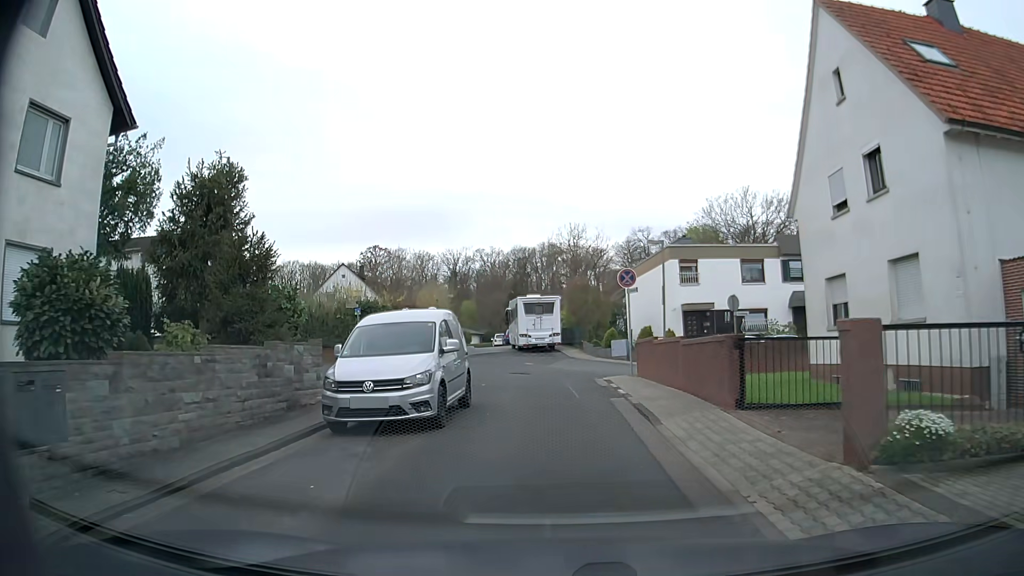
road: residential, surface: asphalt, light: Day
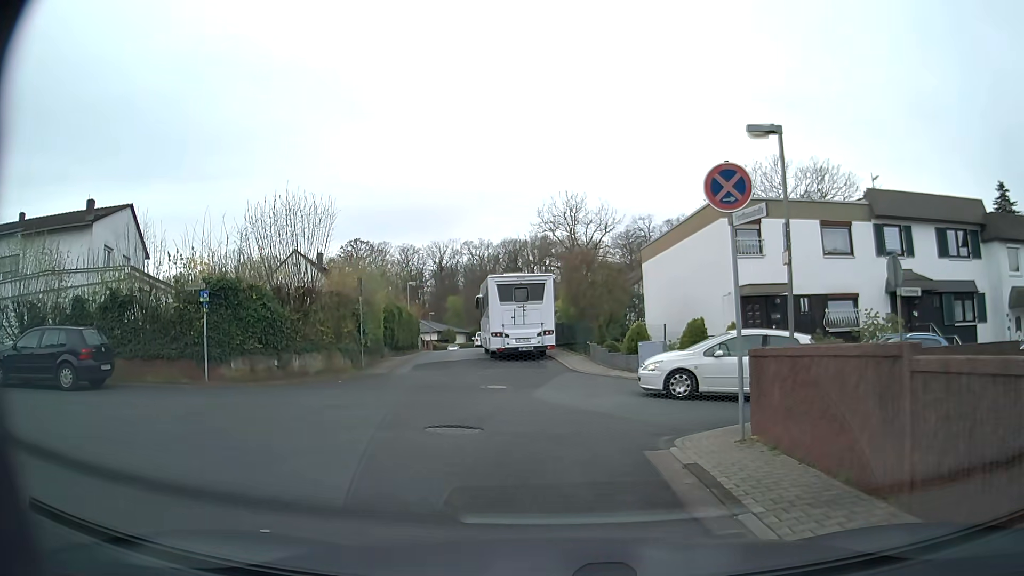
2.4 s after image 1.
(+0.1, +12.6) m; +1°
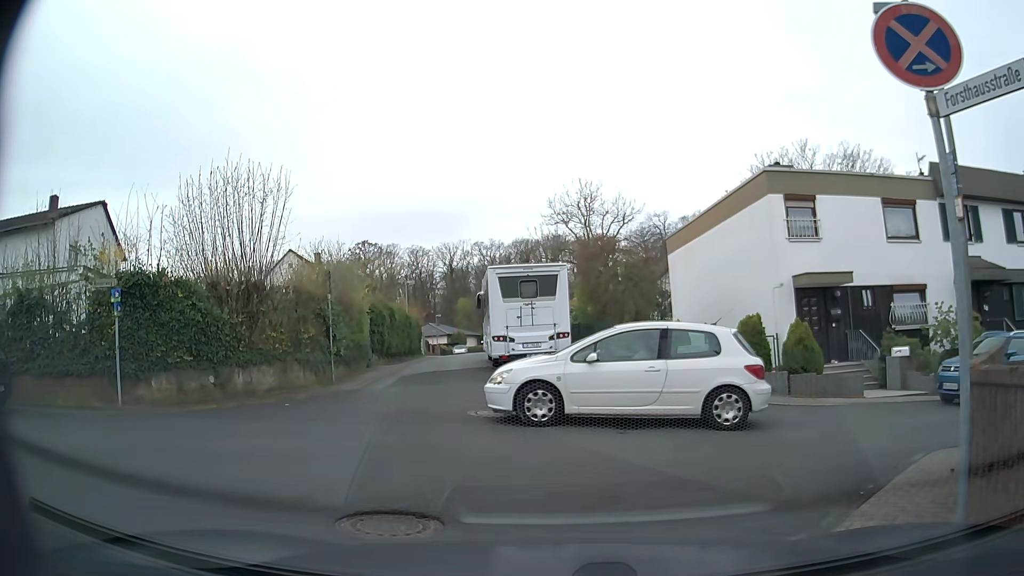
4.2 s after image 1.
(-0.1, +4.1) m; -1°
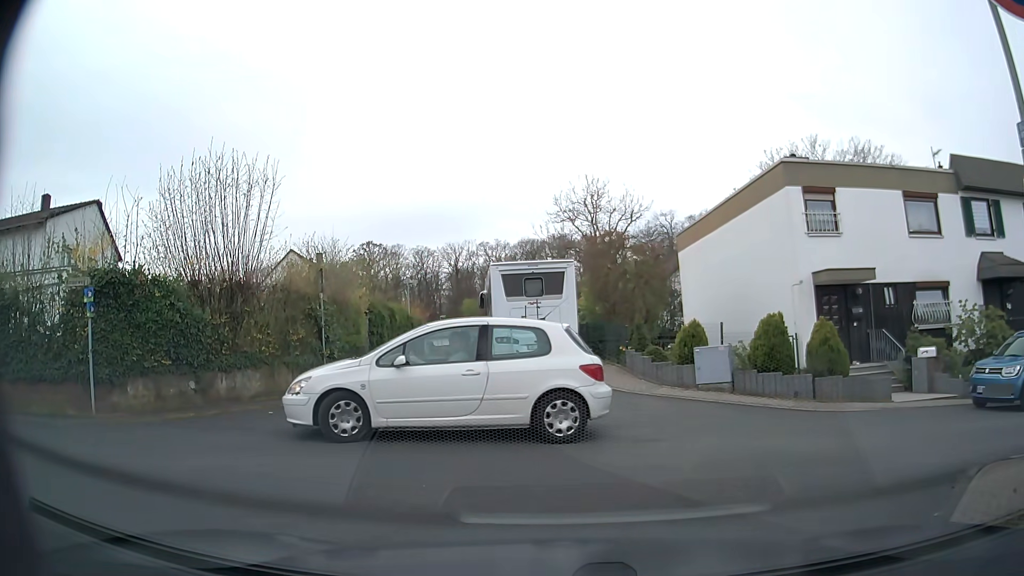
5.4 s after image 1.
(0.0, +1.1) m; 0°
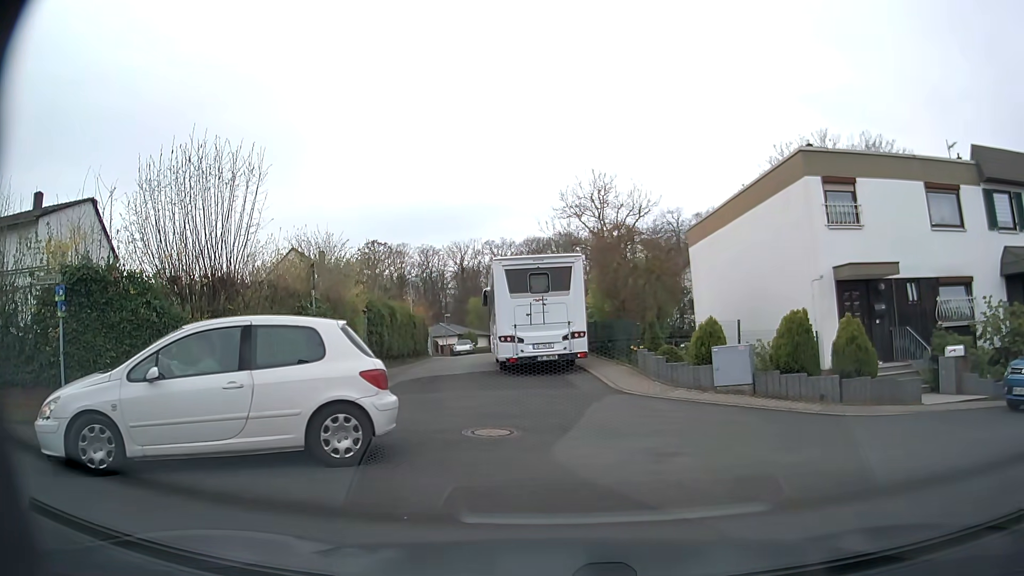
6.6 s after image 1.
(0.0, +1.1) m; 0°
